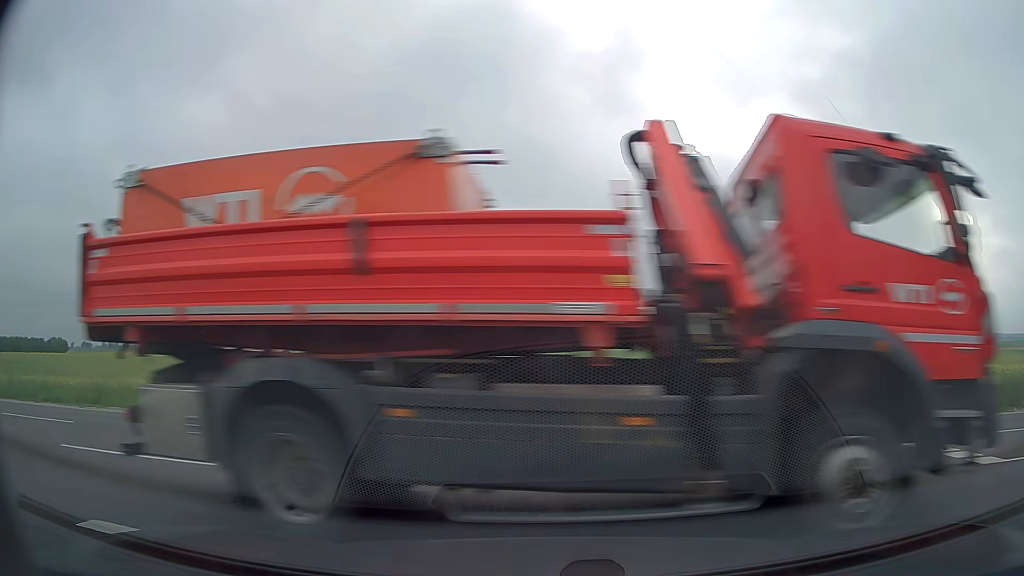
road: tertiary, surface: asphalt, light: Day
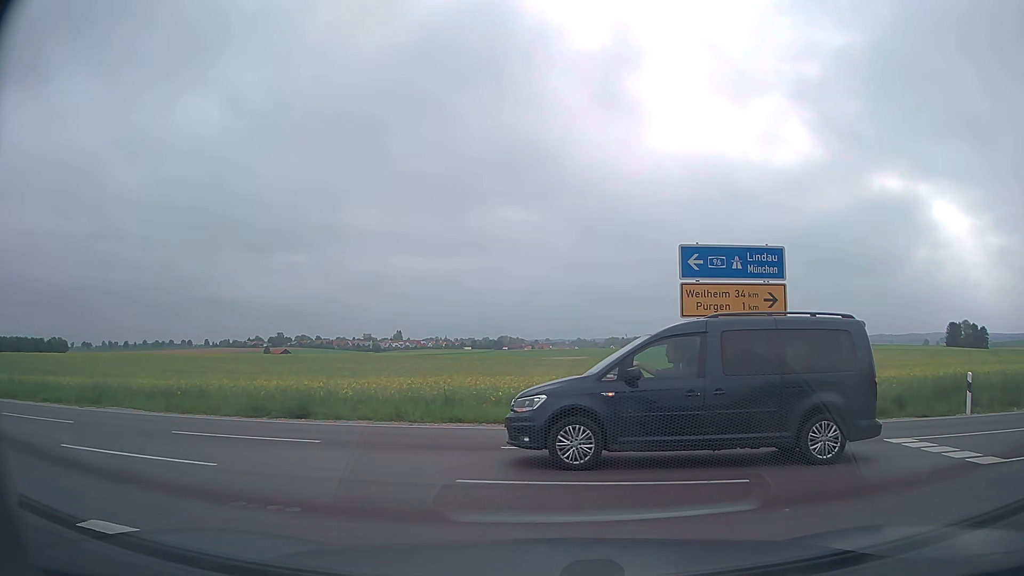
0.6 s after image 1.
(0.0, 0.0) m; 0°
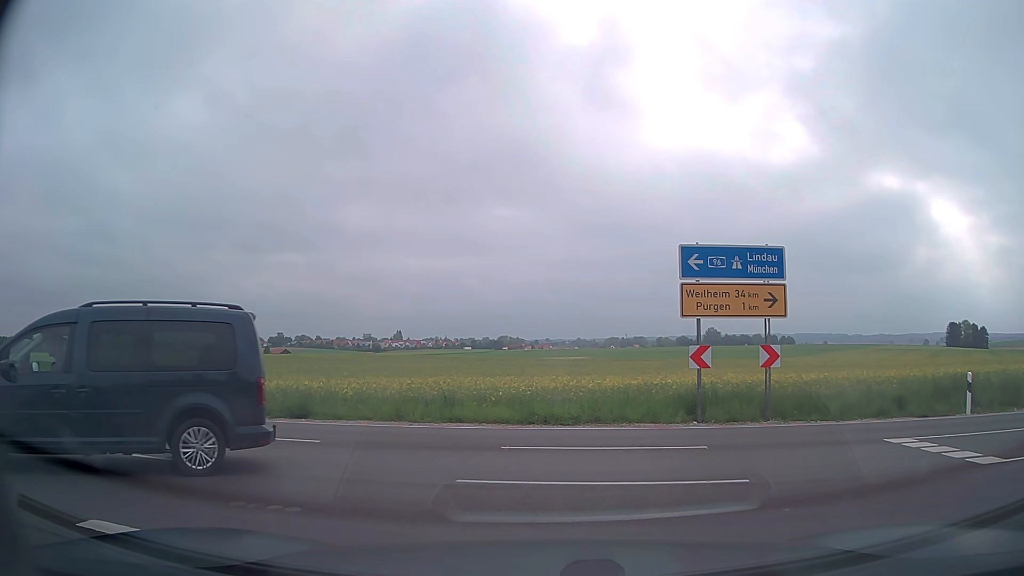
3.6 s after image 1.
(0.0, 0.0) m; 0°
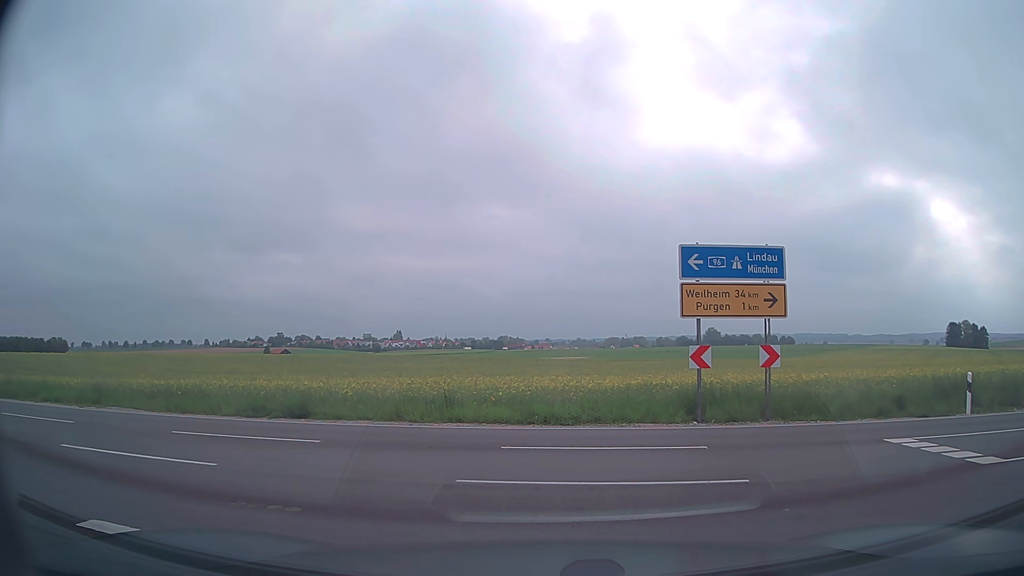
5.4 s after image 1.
(0.0, 0.0) m; 0°
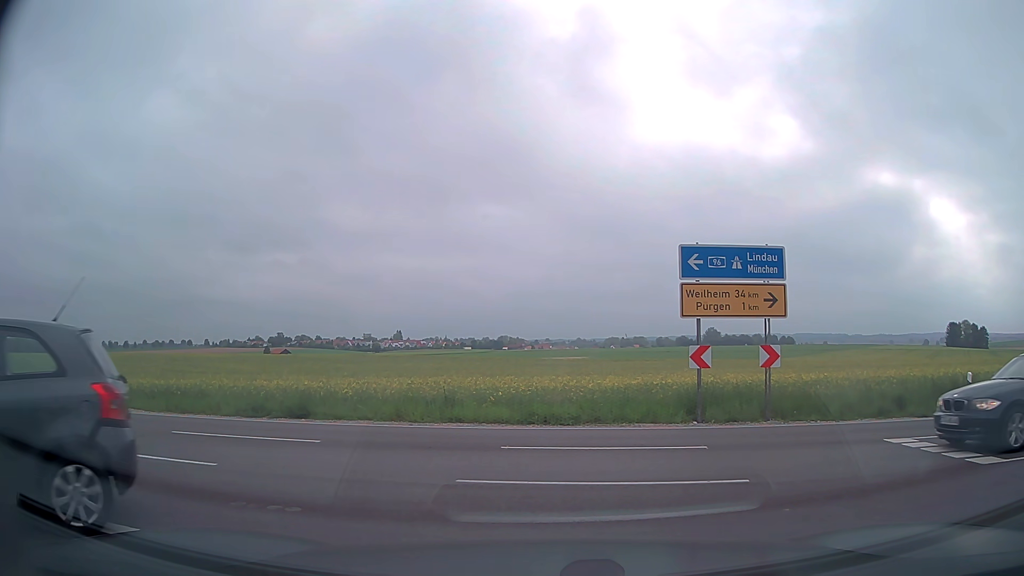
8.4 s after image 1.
(0.0, 0.0) m; 0°
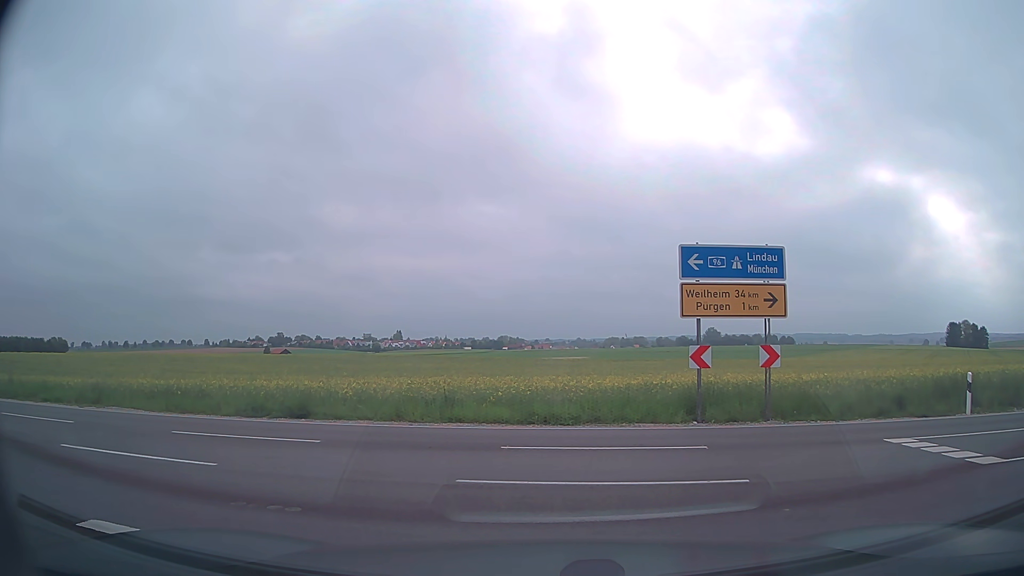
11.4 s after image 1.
(0.0, 0.0) m; 0°
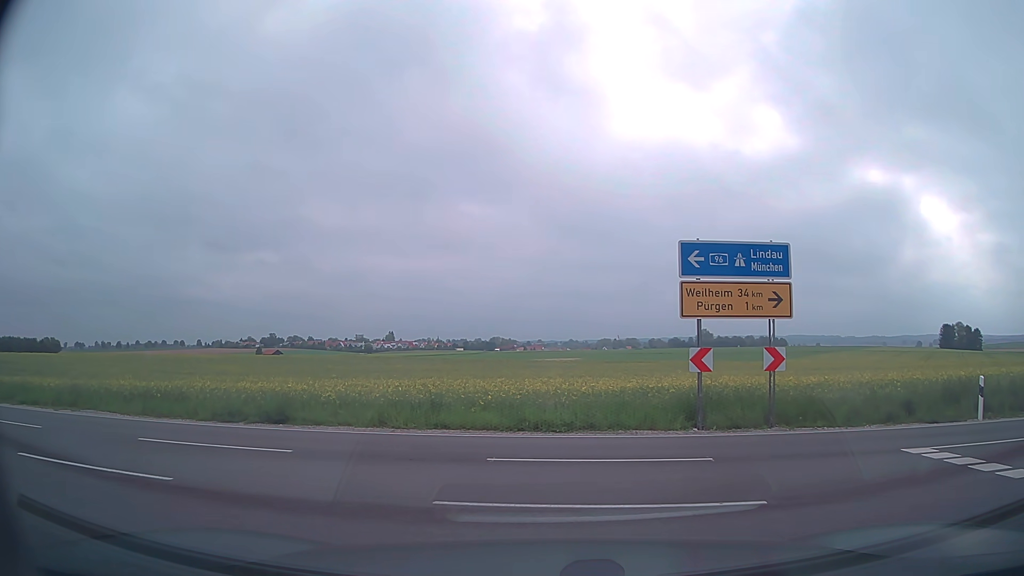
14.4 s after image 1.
(0.0, +0.9) m; 0°
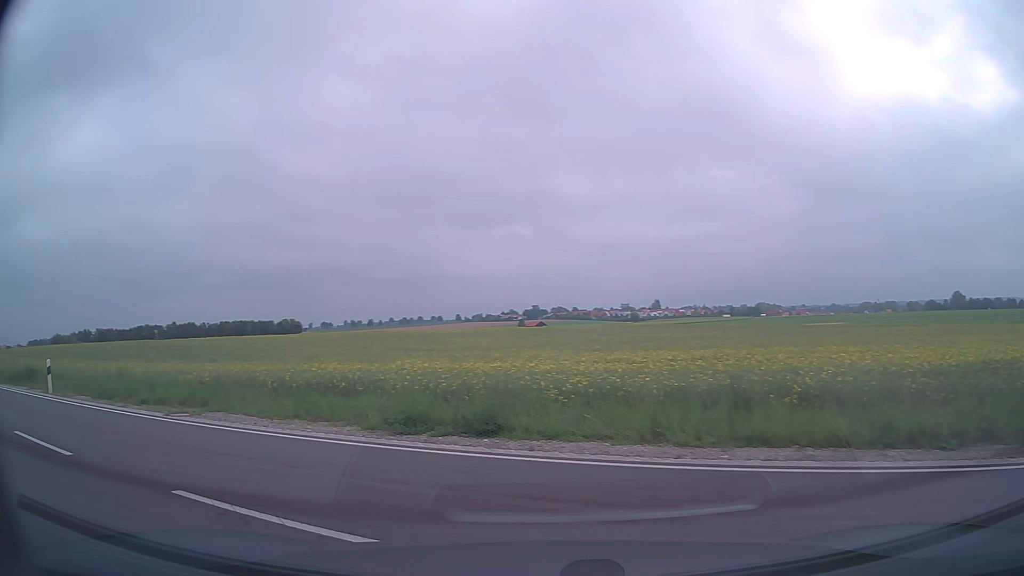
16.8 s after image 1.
(-0.8, +6.3) m; -22°
(-5, +8) (-13, +14) (-22, +18) (-31, +22) (-40, +27) (-49, +31) (-58, +36) (-66, +41) (-75, +46) (-83, +52) m
